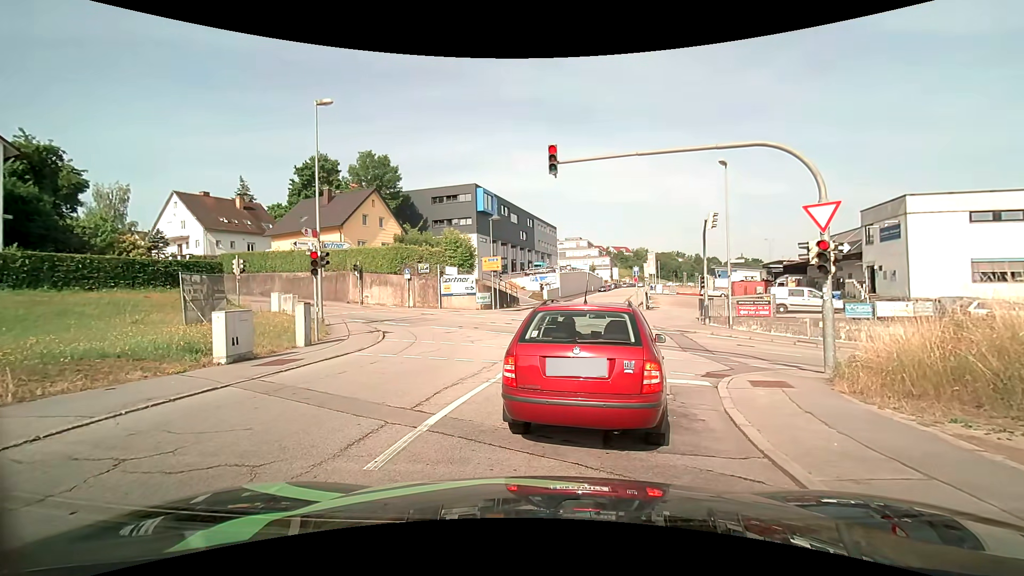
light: Day
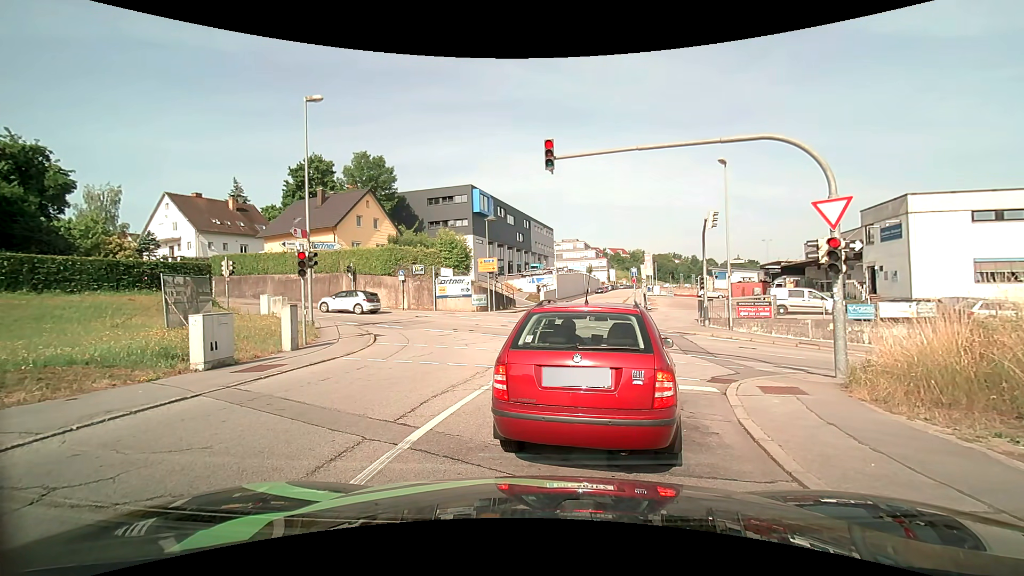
(0.0, +0.7) m; 0°
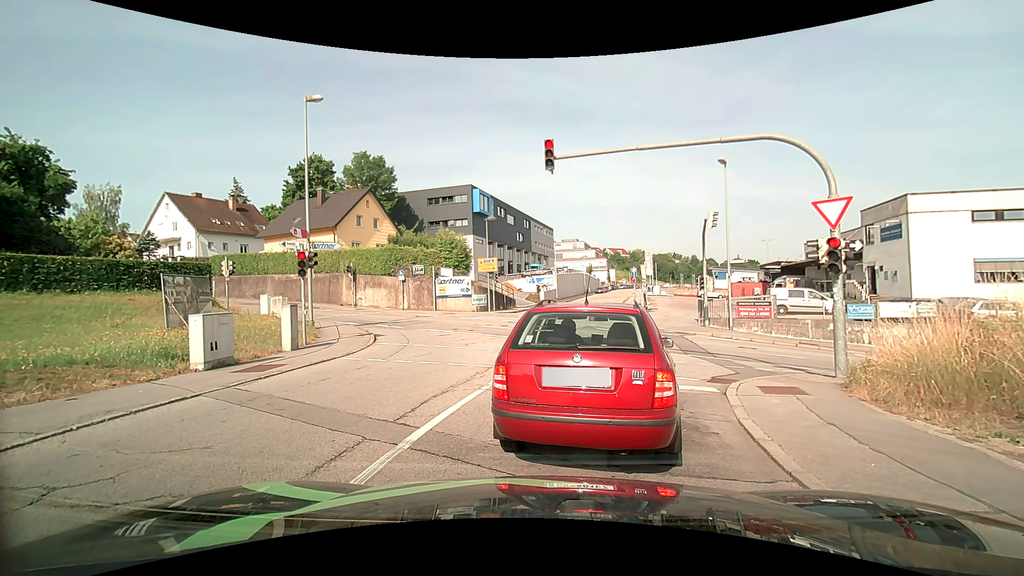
(0.0, 0.0) m; 0°
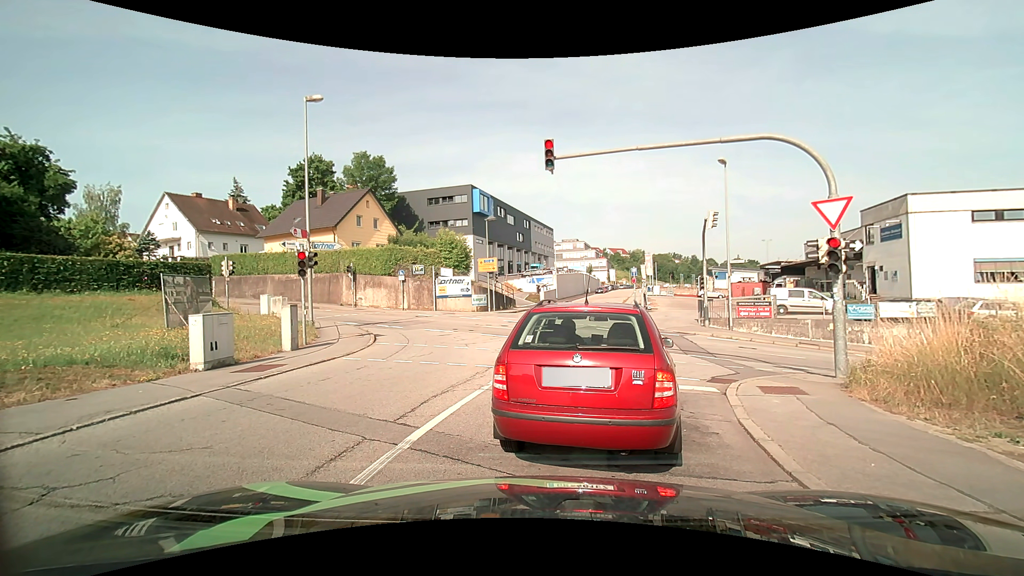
(0.0, 0.0) m; 0°
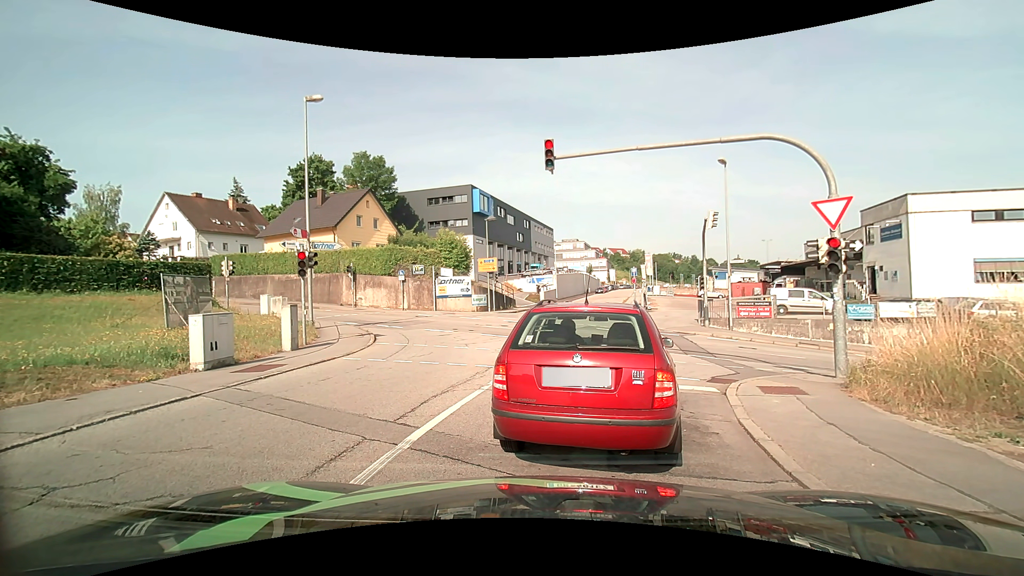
(0.0, 0.0) m; 0°
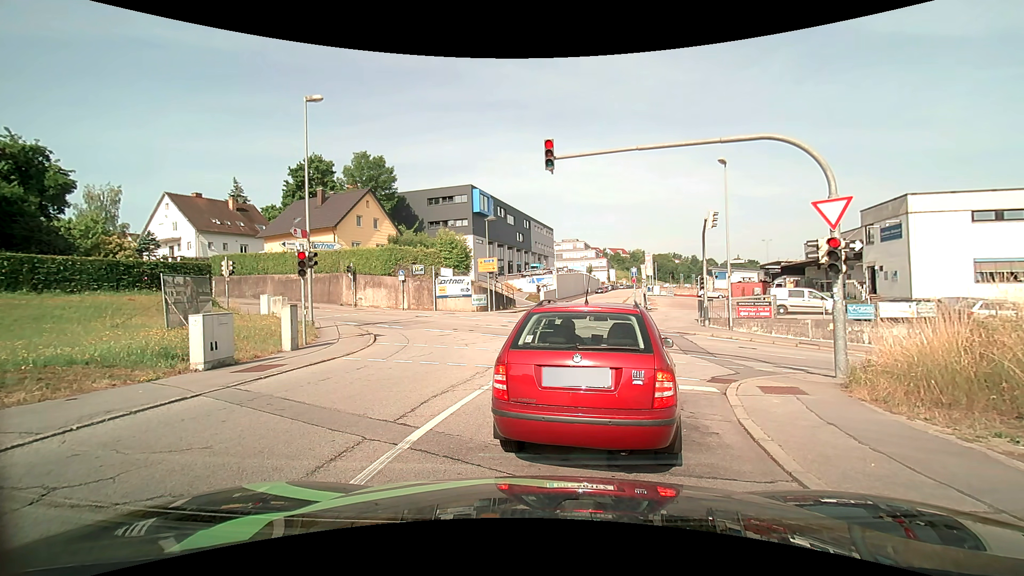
(0.0, 0.0) m; 0°
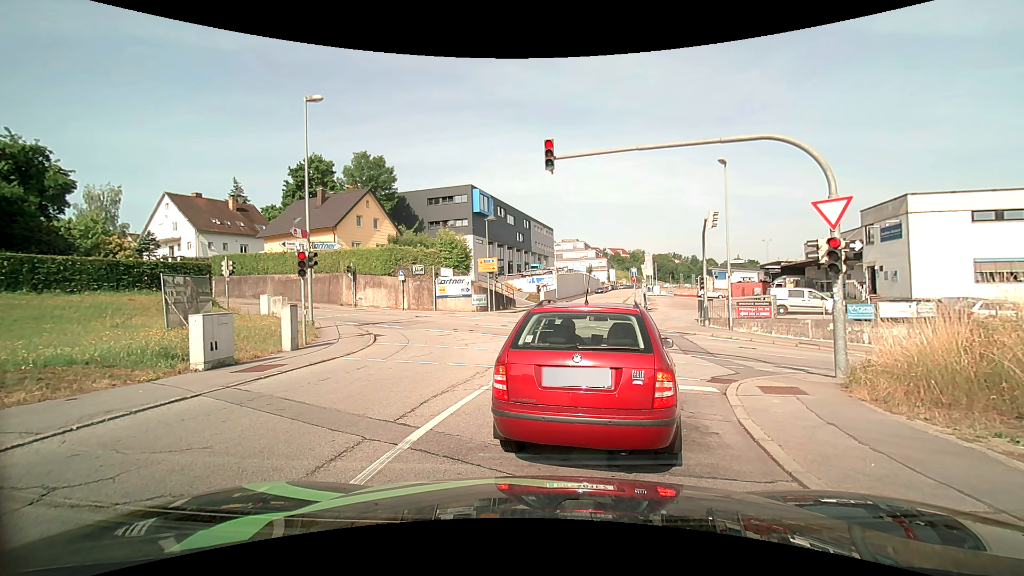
(0.0, 0.0) m; 0°
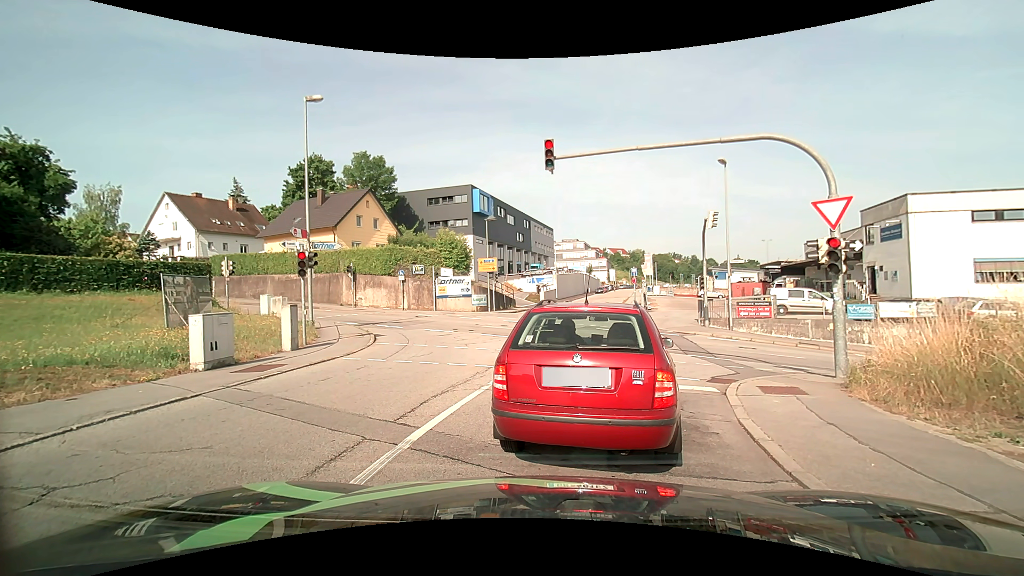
(0.0, 0.0) m; 0°
(0, +10) (+1, +20) (+2, +30) (+3, +40) (+5, +50) (+7, +59) (+9, +69) (+11, +79) (+13, +89) (+15, +99) m
